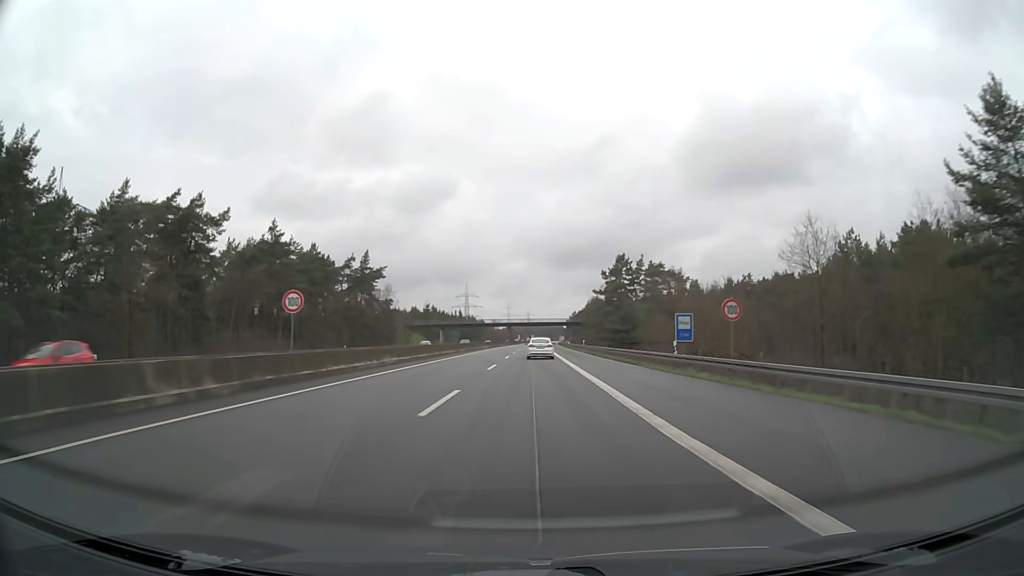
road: motorway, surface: asphalt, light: Day
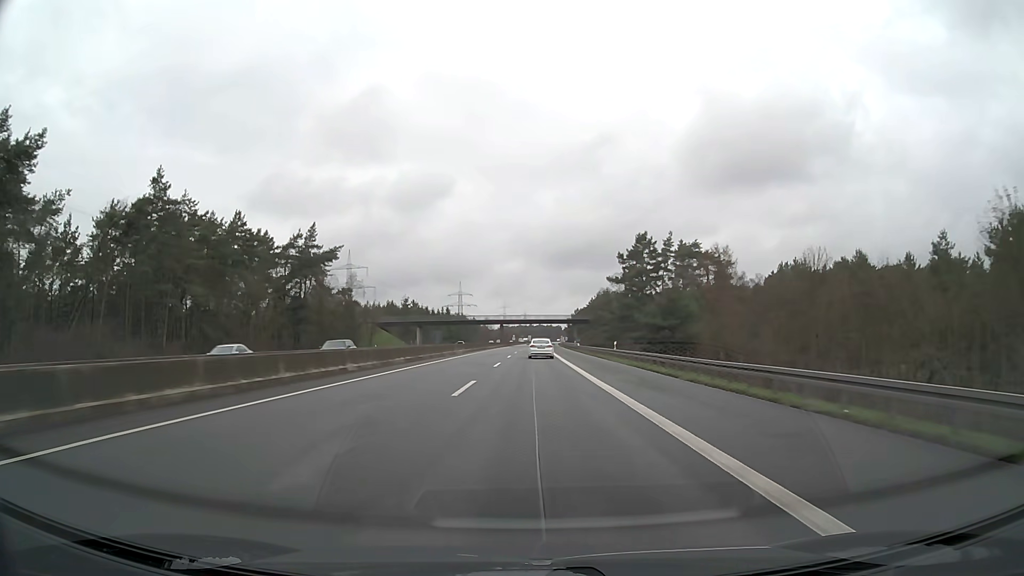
(+0.1, +31.7) m; 0°
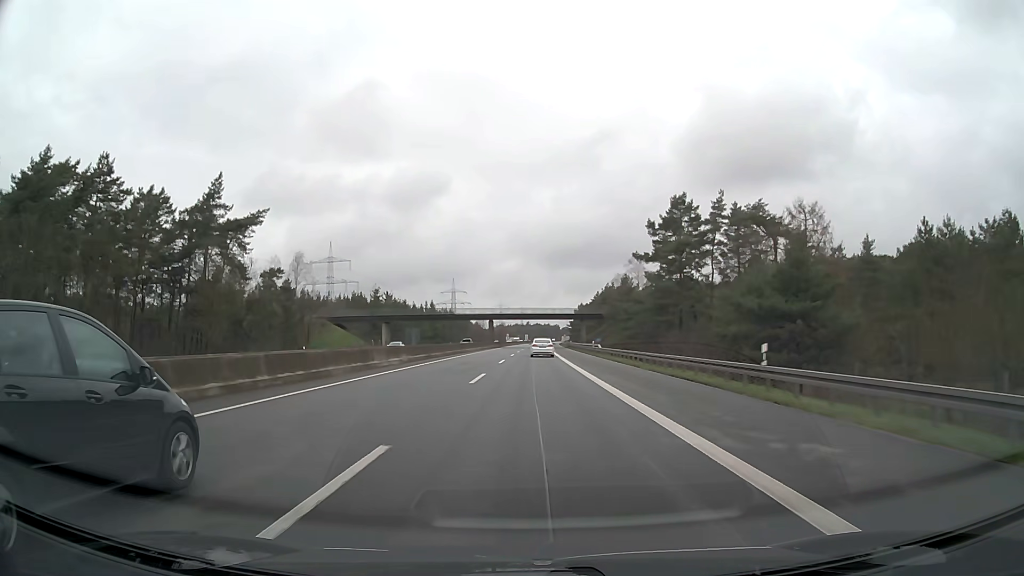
(+0.1, +31.7) m; 0°
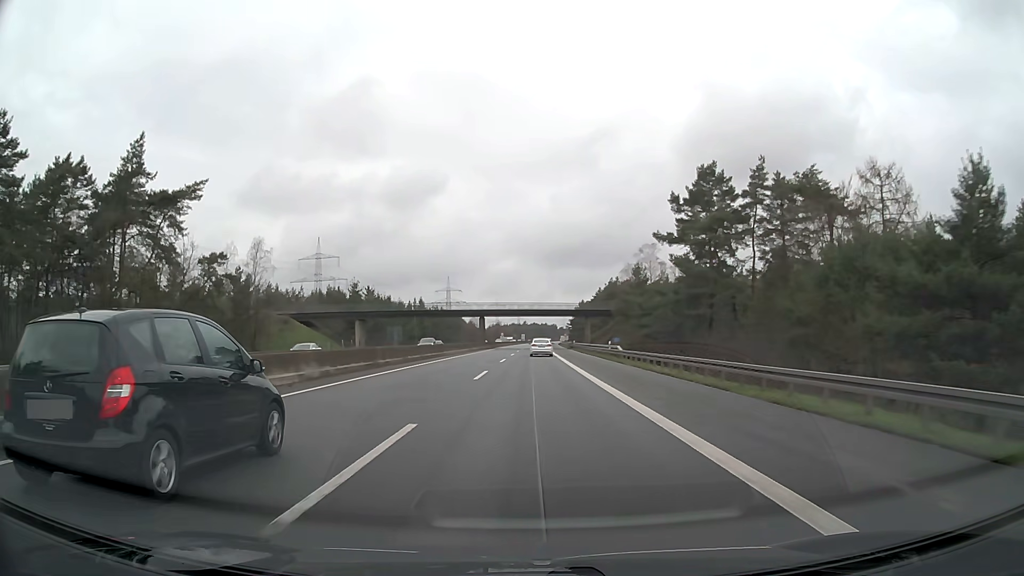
(0.0, +15.8) m; 0°
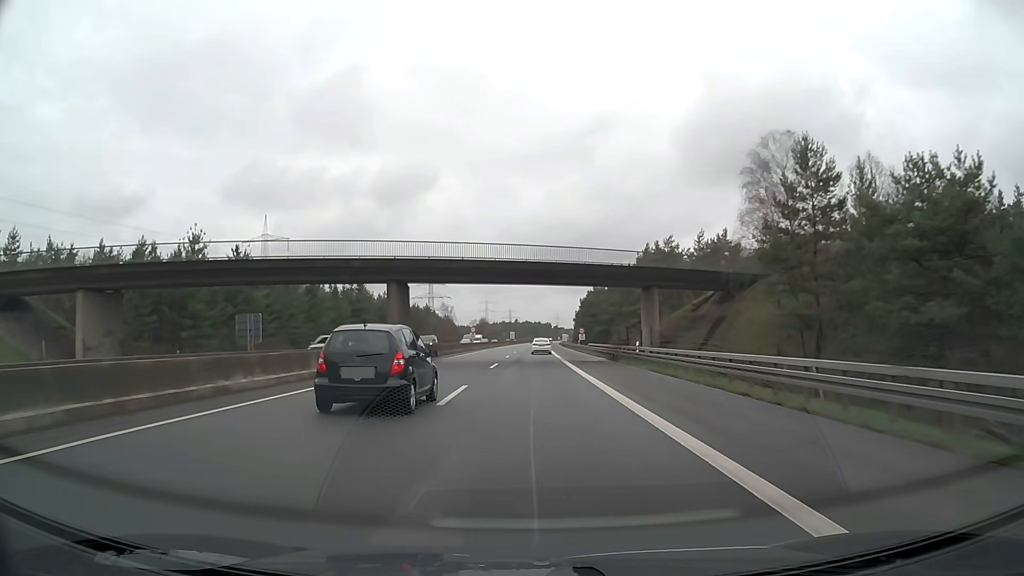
(+0.4, +63.3) m; +1°
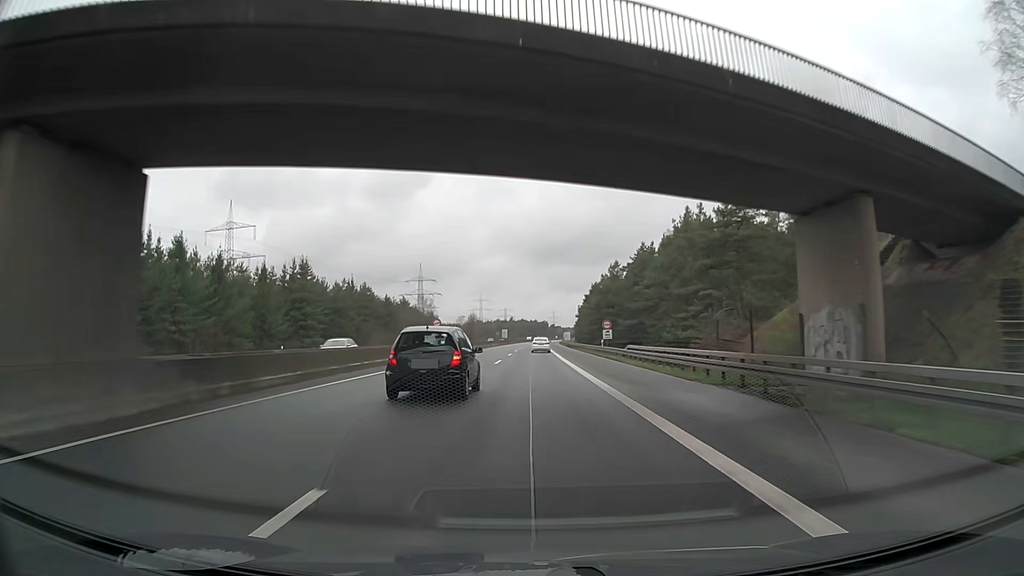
(+0.1, +31.6) m; 0°
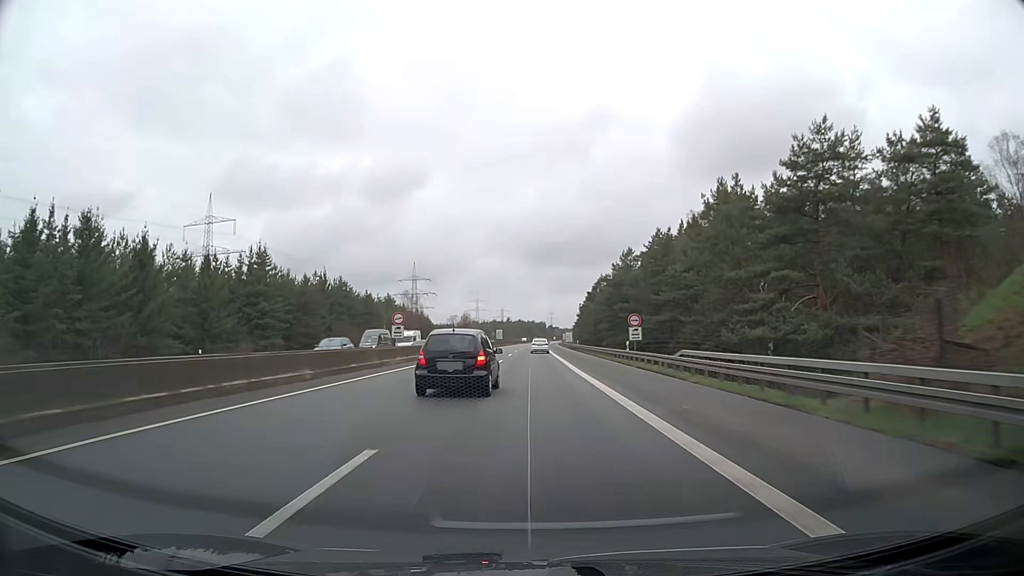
(0.0, +15.8) m; 0°
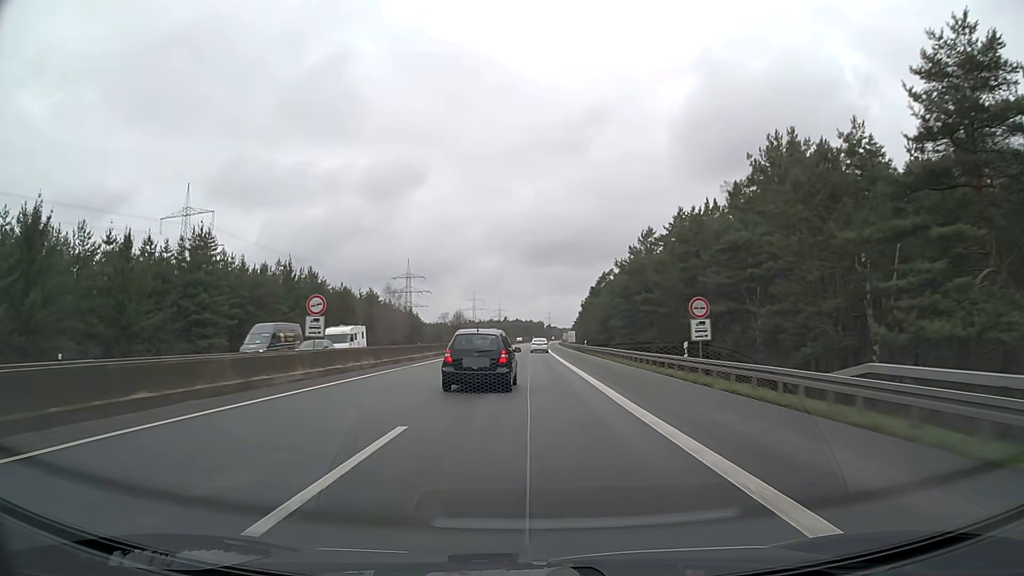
(+0.1, +15.8) m; +1°
(0, +10) (0, +20) (0, +30) (0, +40) (0, +50) (0, +60) (+1, +70) (+1, +80) (+1, +90) (+1, +100) m
